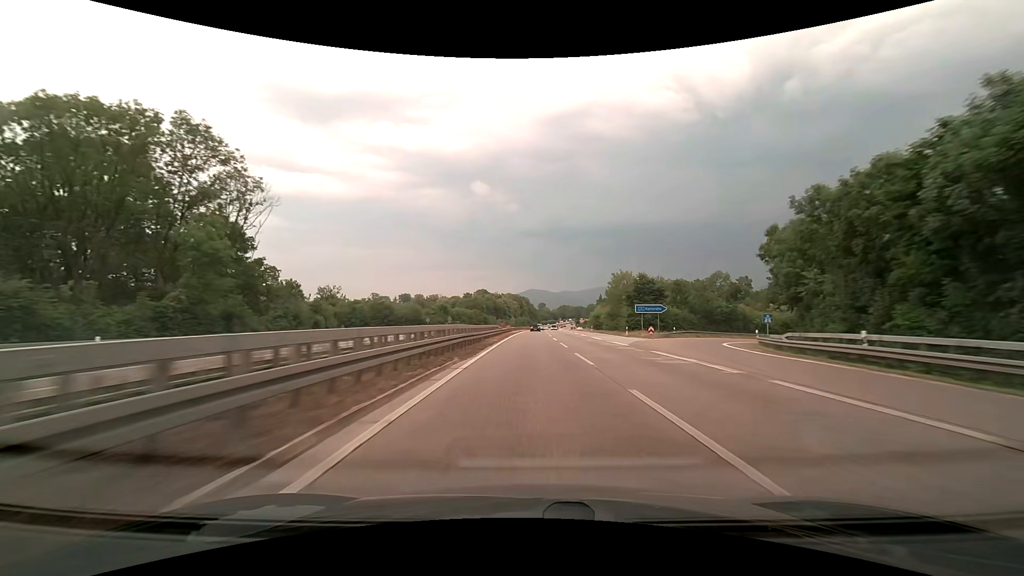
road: trunk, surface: asphalt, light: Day
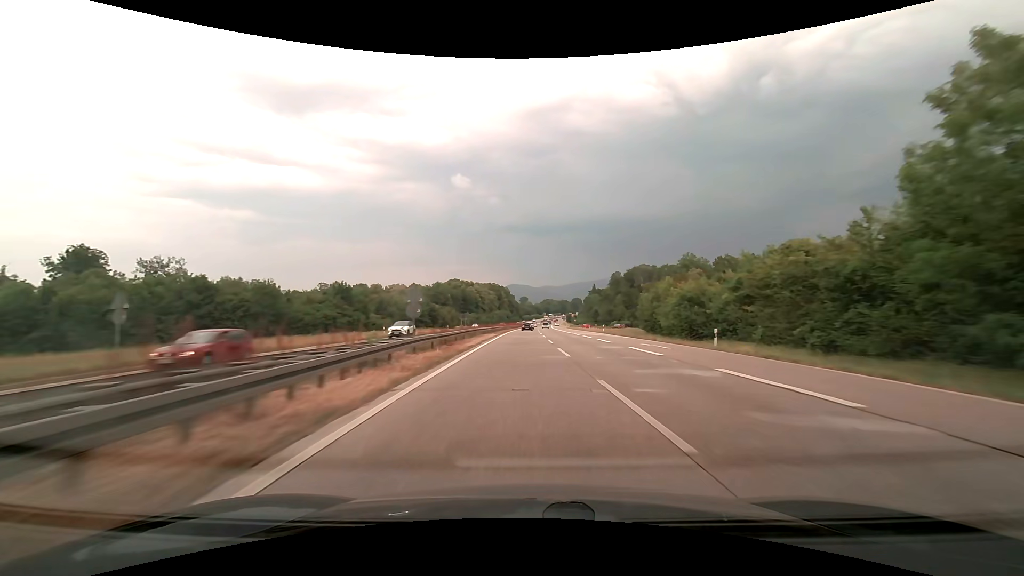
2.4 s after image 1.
(+0.9, +69.7) m; +2°
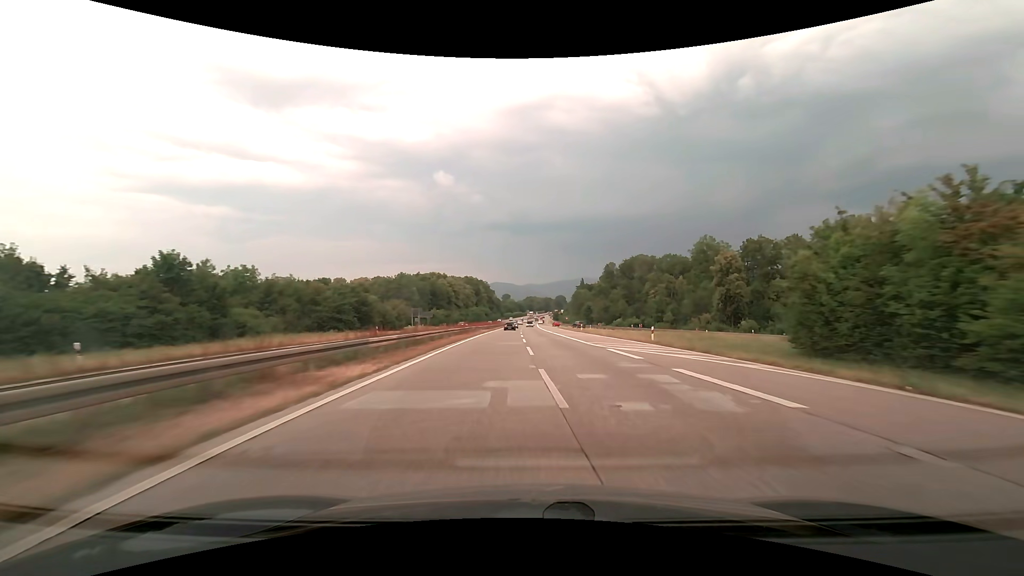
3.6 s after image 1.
(+0.6, +34.4) m; +2°
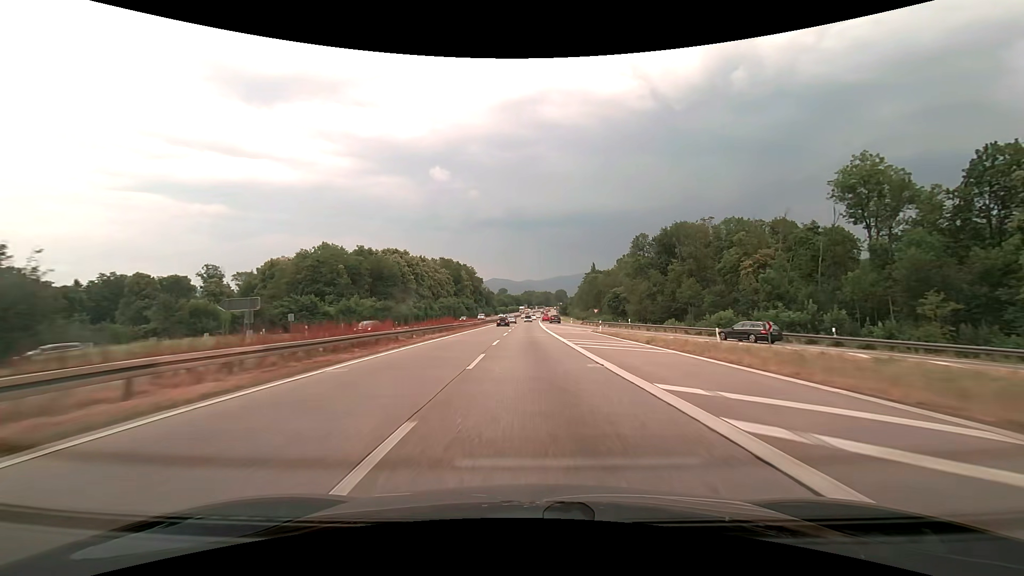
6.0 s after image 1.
(+0.5, +67.1) m; 0°
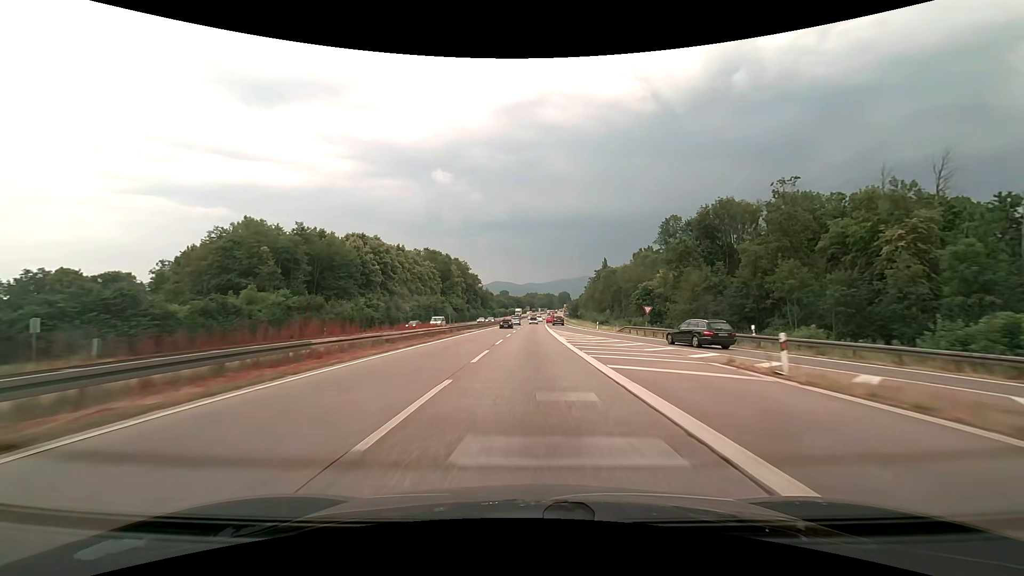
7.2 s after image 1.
(-0.1, +32.7) m; 0°
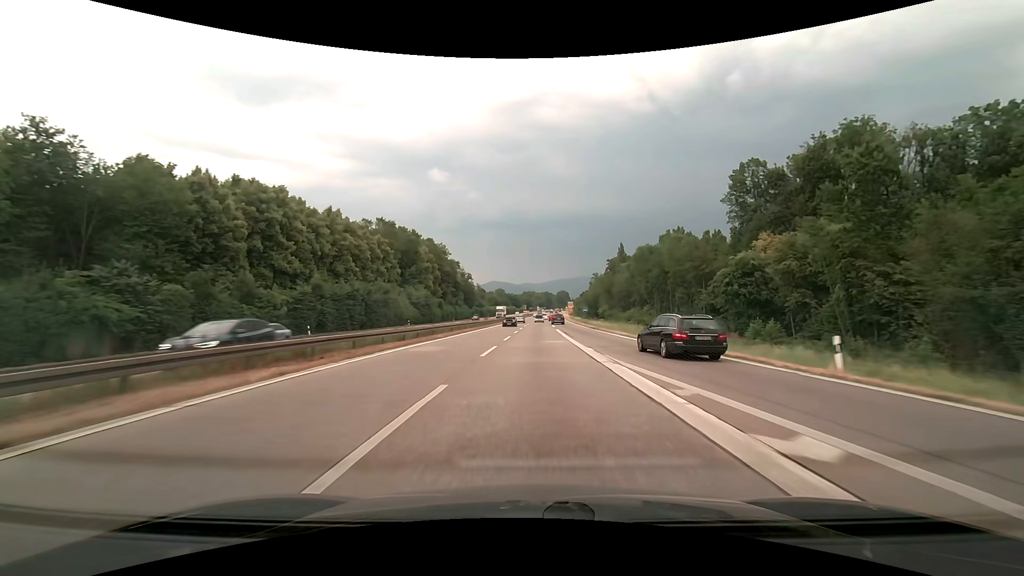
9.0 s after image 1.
(+0.1, +47.0) m; 0°
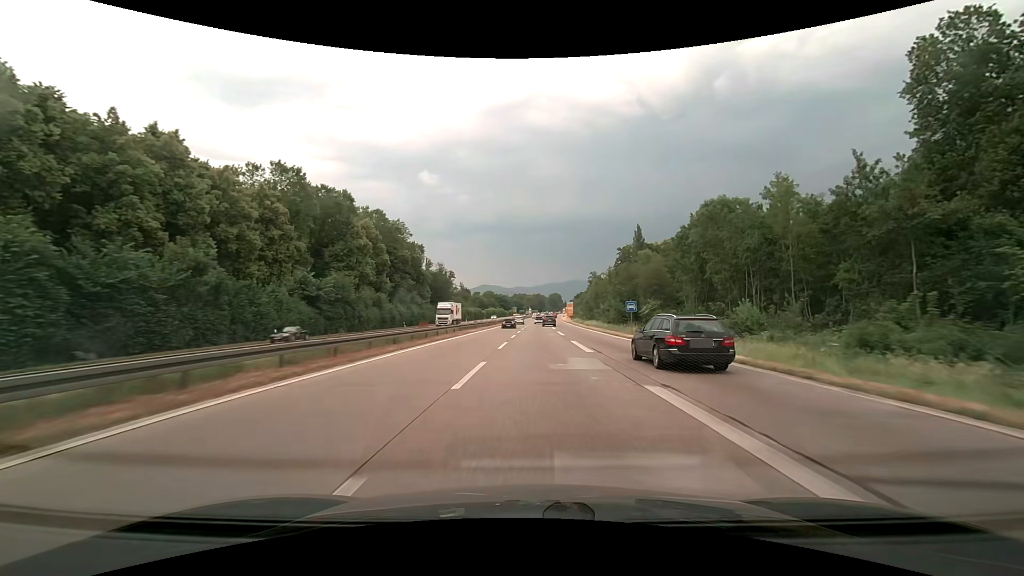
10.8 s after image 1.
(+0.3, +42.2) m; +1°
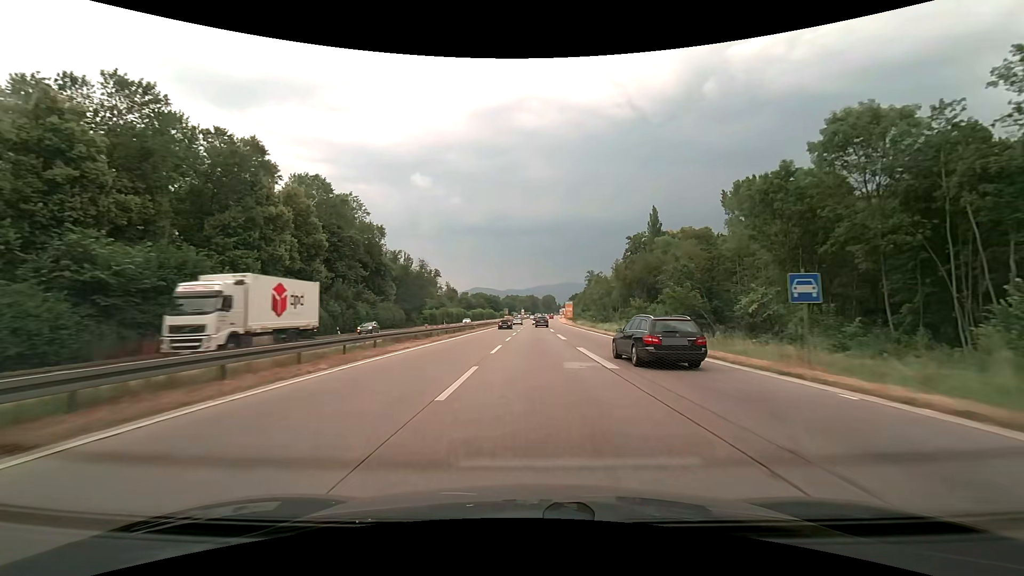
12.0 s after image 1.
(+0.2, +26.3) m; +1°
(0, +10) (0, +20) (0, +30) (0, +40) (0, +50) (+1, +60) (+1, +70) (+1, +80) (+1, +90) (+1, +100) m
